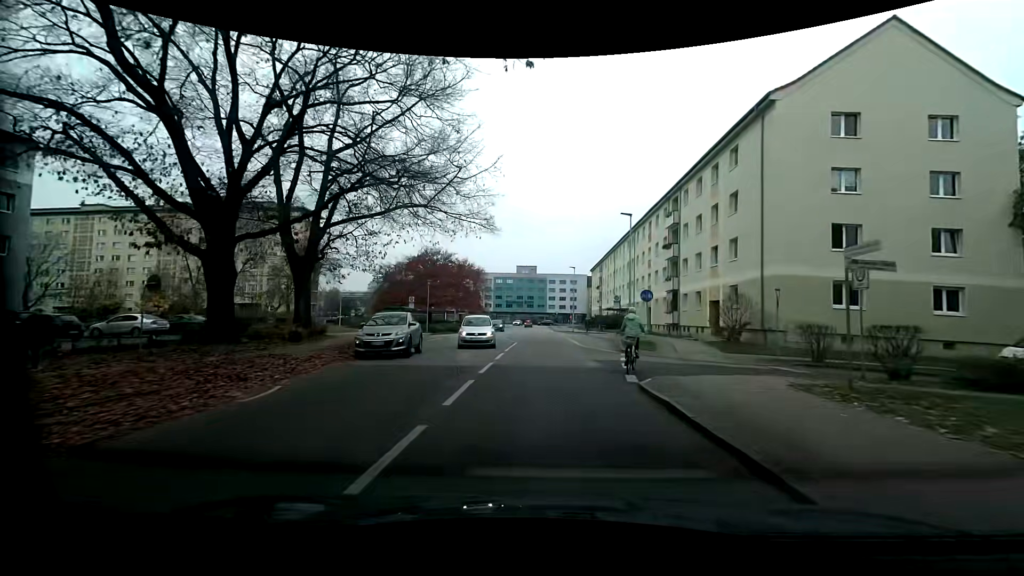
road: tertiary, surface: asphalt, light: Day
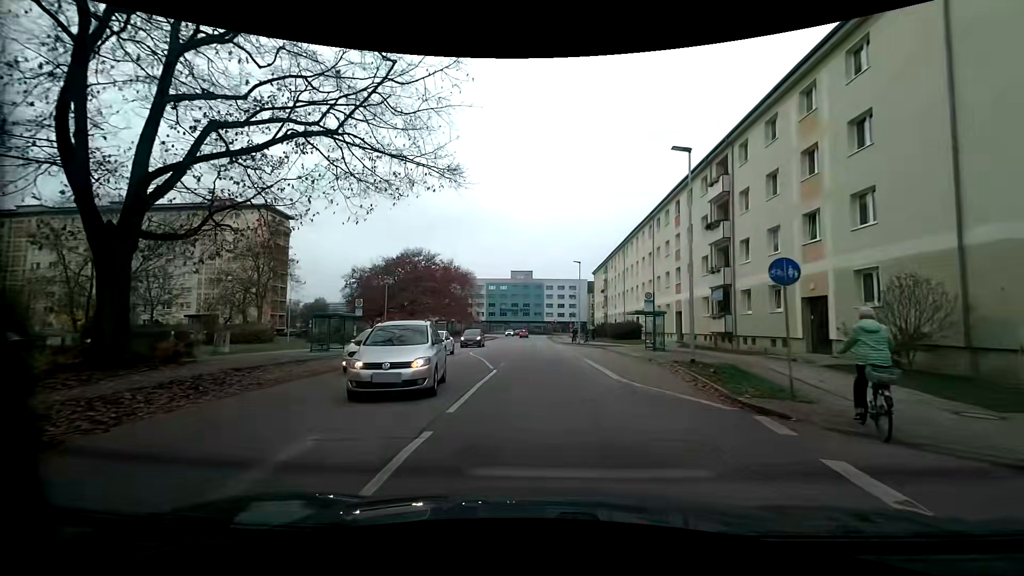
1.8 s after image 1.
(-0.1, +13.3) m; 0°
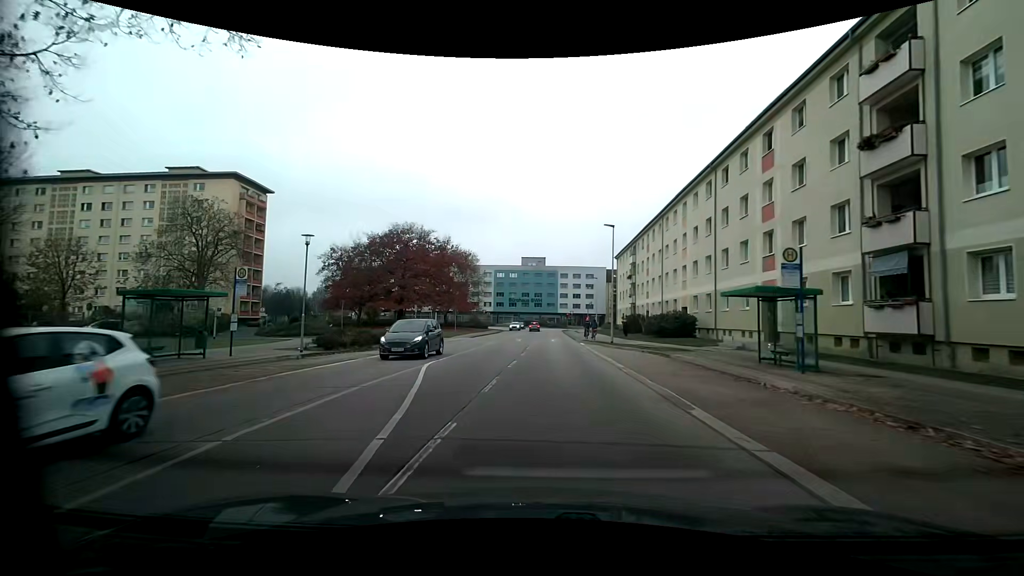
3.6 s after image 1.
(0.0, +15.2) m; 0°
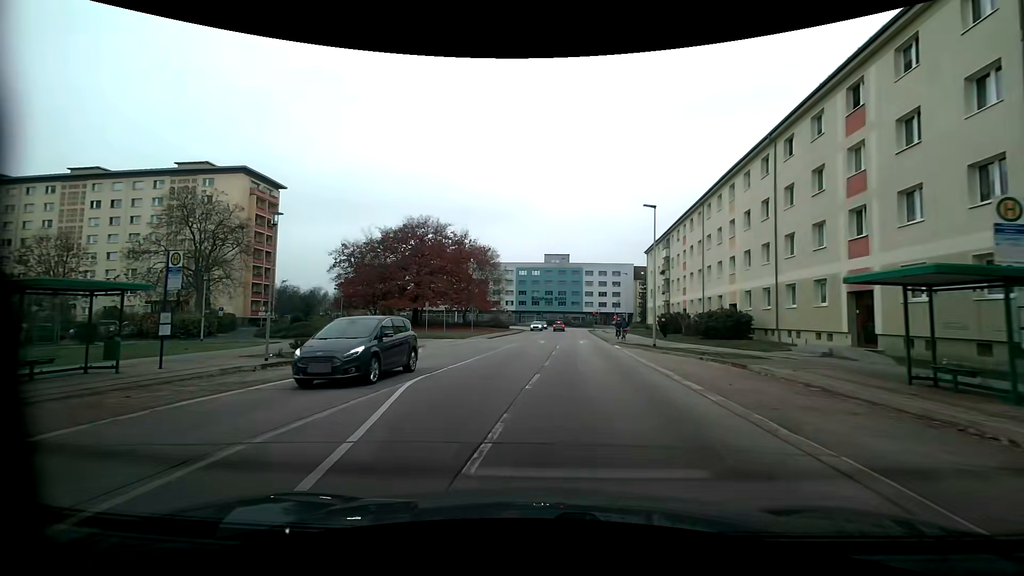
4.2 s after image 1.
(-0.1, +5.3) m; -3°
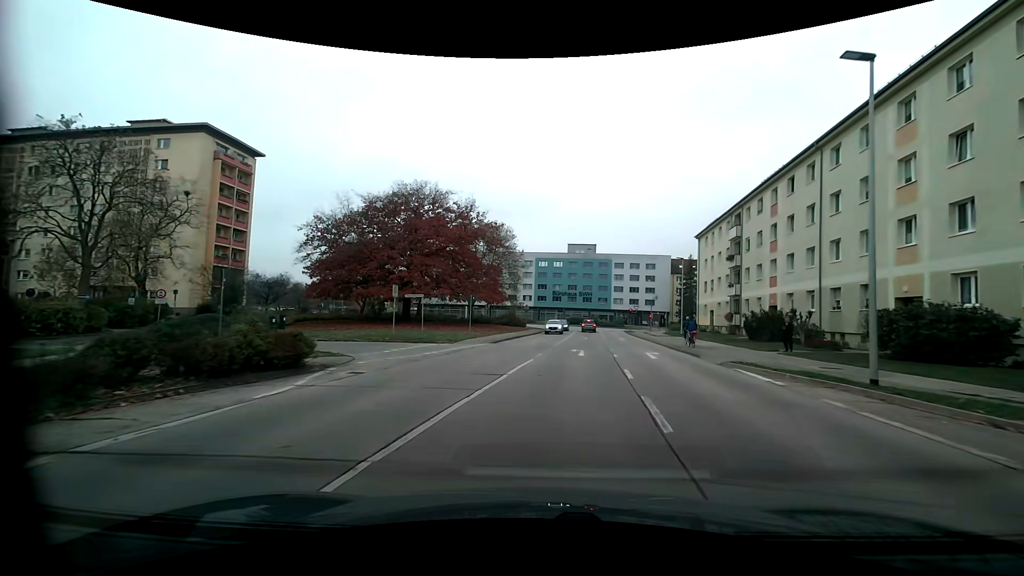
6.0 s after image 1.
(-0.8, +16.3) m; -4°
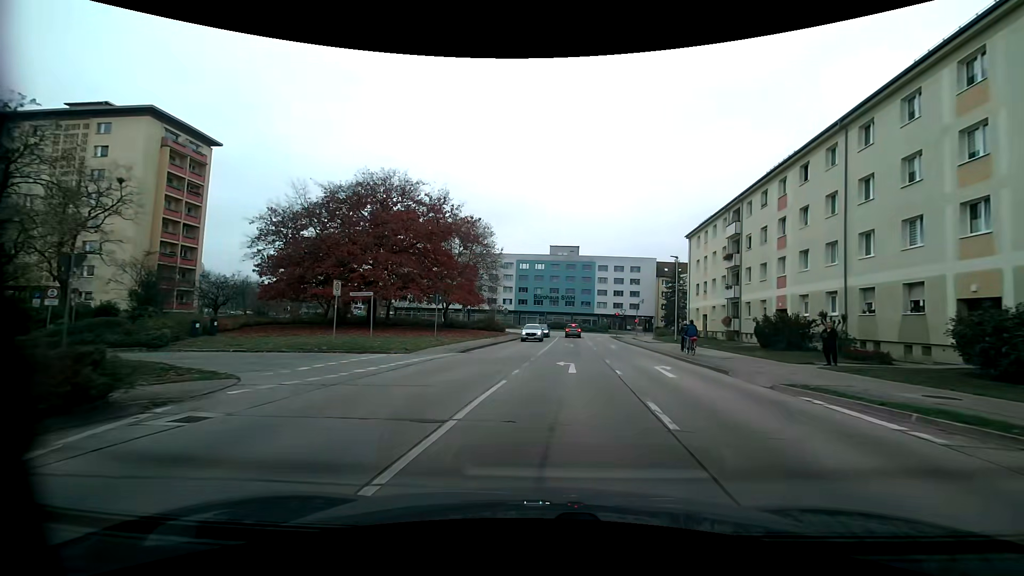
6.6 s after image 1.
(+0.2, +5.5) m; +3°
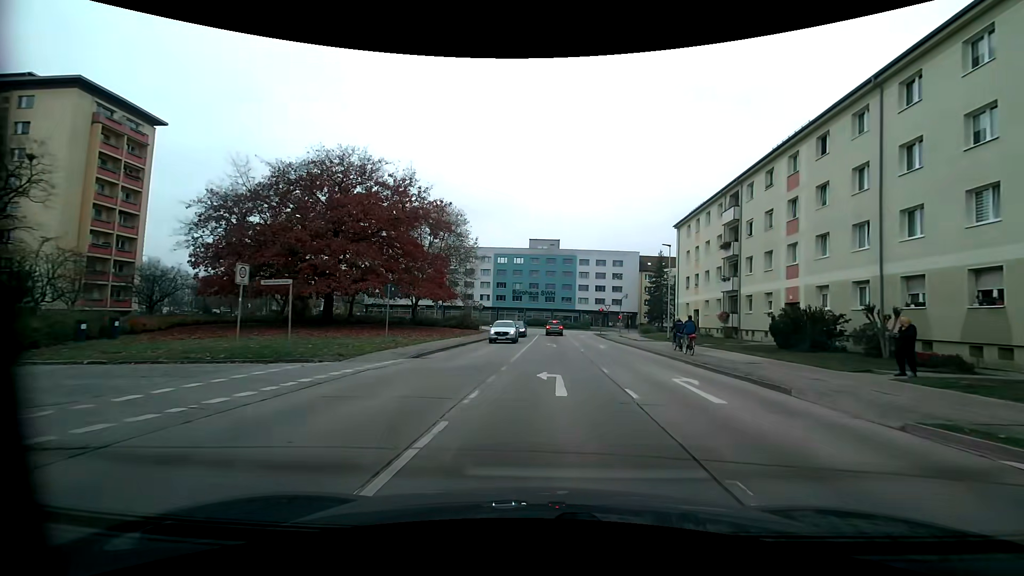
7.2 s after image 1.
(+0.1, +5.4) m; +2°
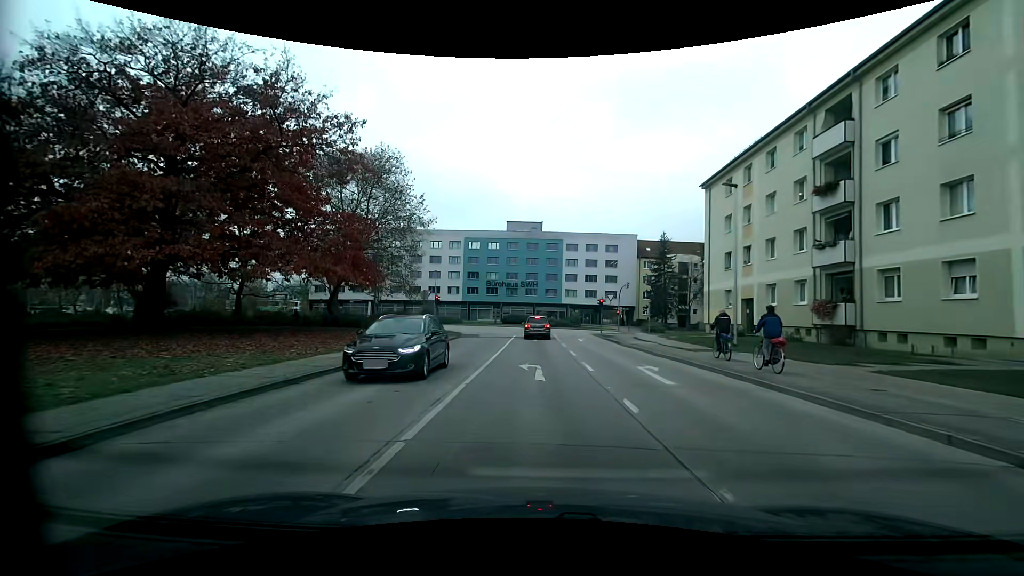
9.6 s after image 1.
(+0.5, +18.1) m; +2°
(0, +10) (0, +20) (0, +30) (0, +40) (0, +50) (-2, +60) (-8, +67) (-17, +71) (-27, +71) (-37, +71) m
